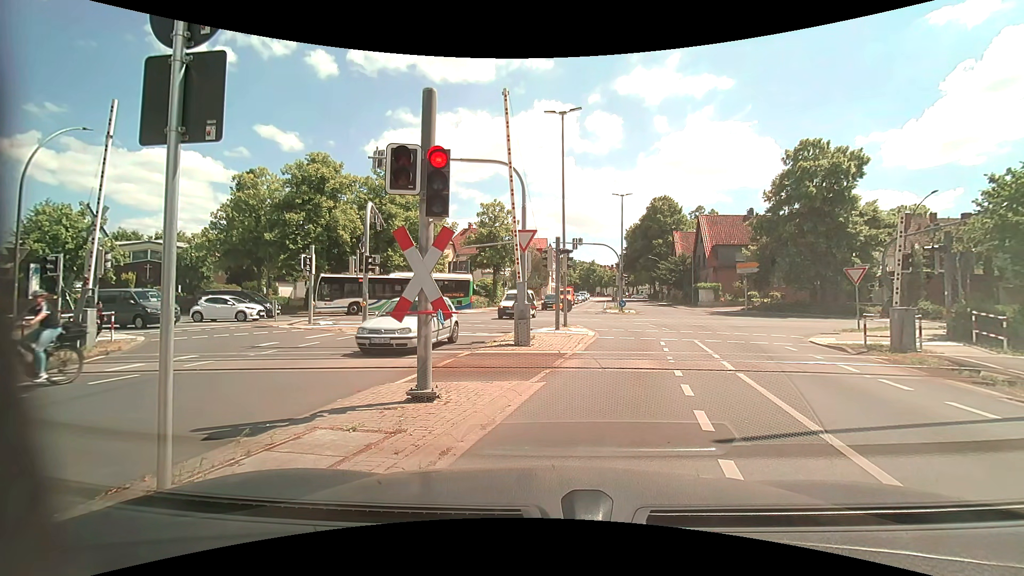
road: tertiary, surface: asphalt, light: Day
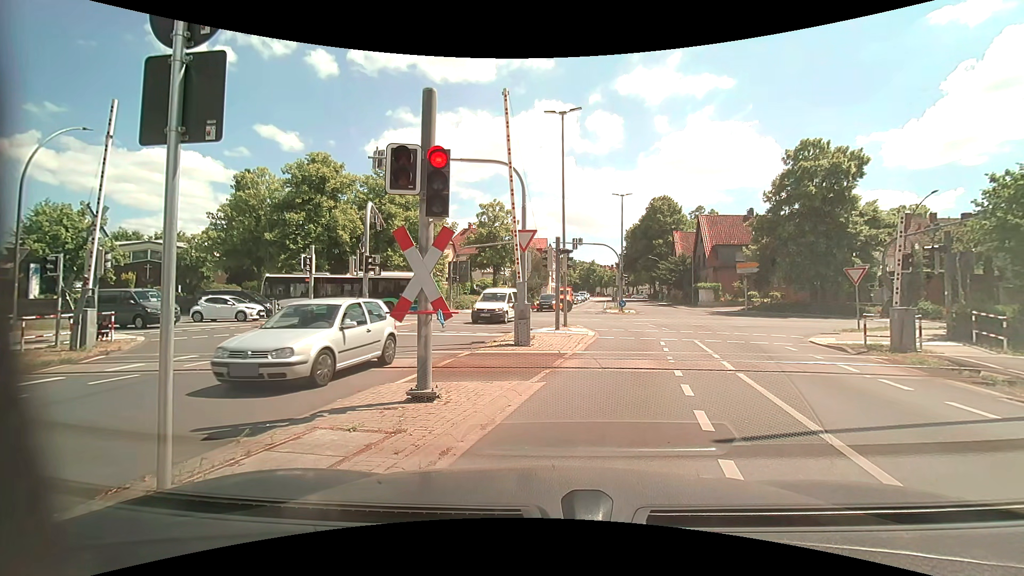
(0.0, 0.0) m; 0°
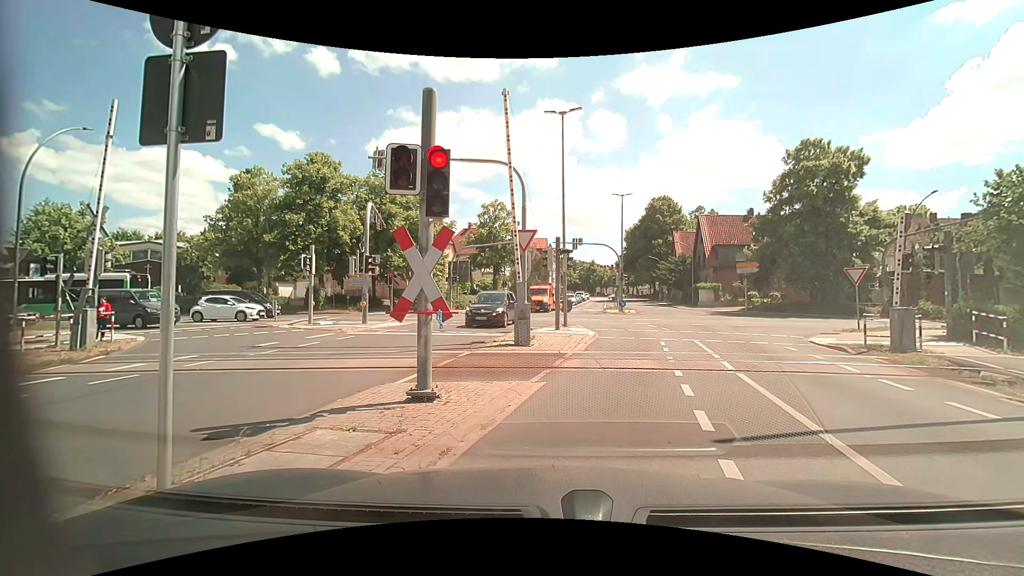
(0.0, 0.0) m; 0°
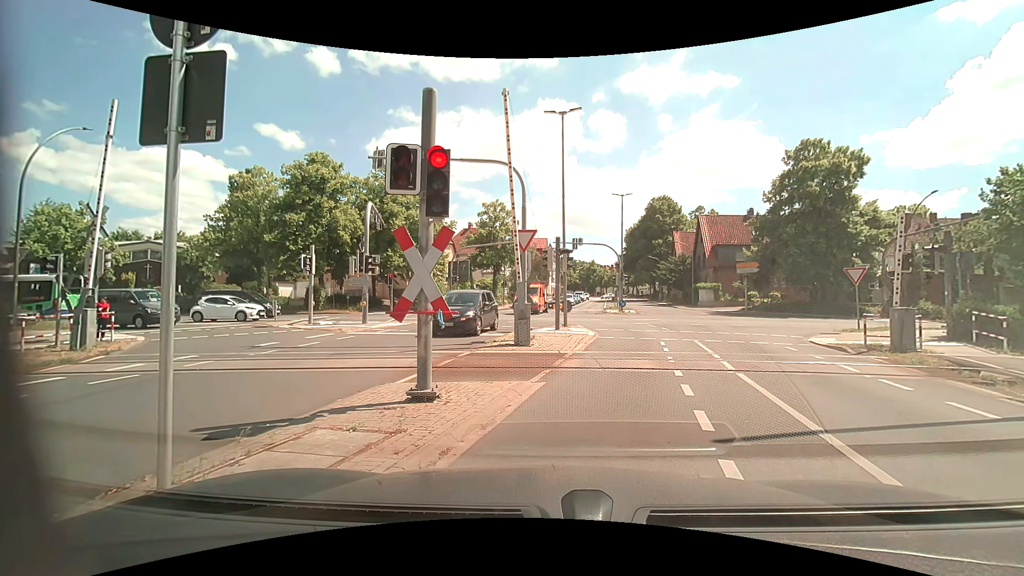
(0.0, 0.0) m; 0°
(+2, +10) (+5, +19) (+5, +29) (-1, +37) (-11, +39) (-21, +39) (-31, +39) (-41, +39) (-51, +38) (-61, +37) m
